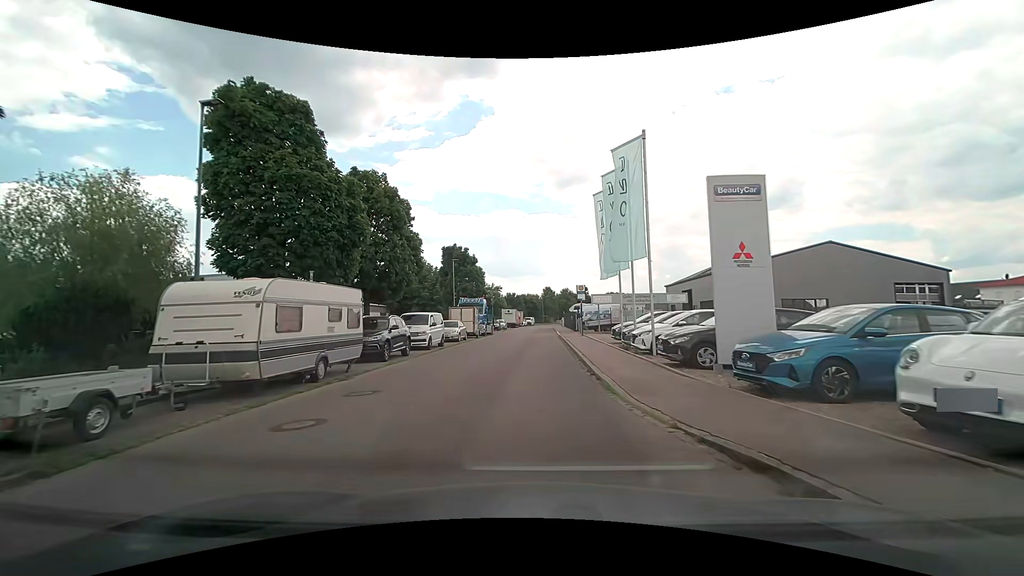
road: residential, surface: asphalt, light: Day
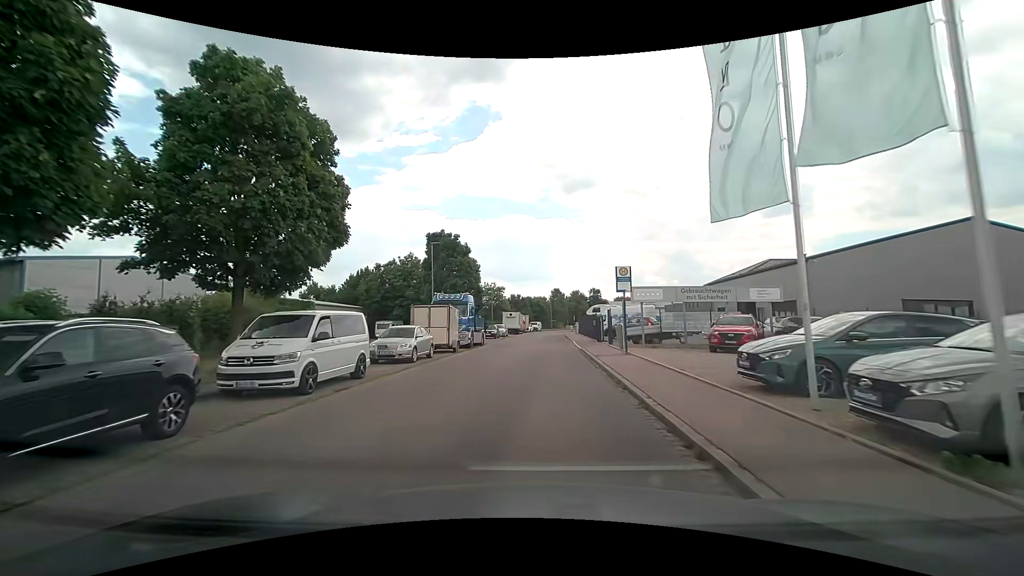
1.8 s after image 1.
(0.0, +14.2) m; -1°
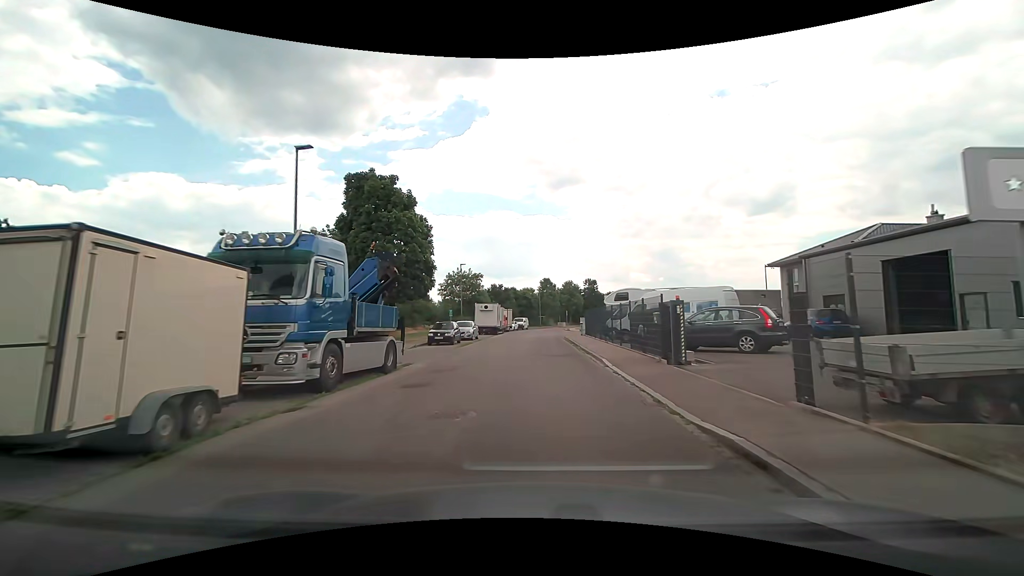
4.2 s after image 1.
(+0.2, +20.6) m; +2°
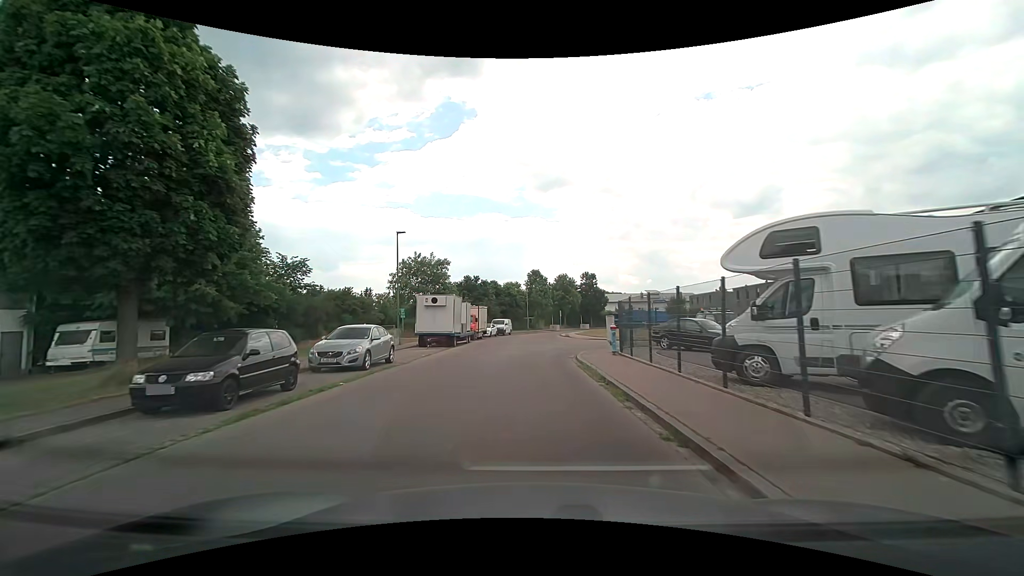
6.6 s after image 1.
(+0.4, +21.3) m; +1°
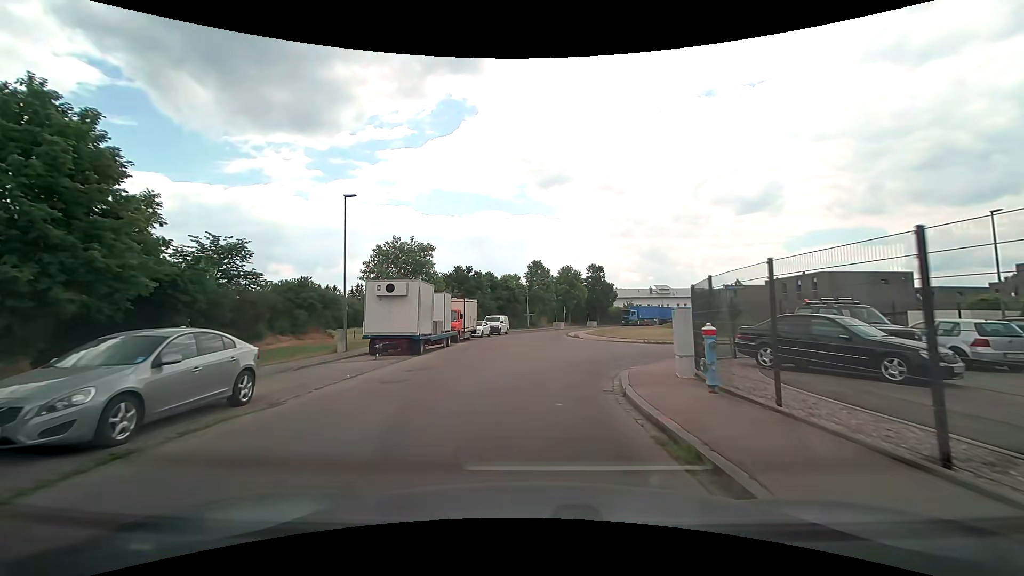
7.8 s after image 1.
(+0.1, +9.6) m; +1°
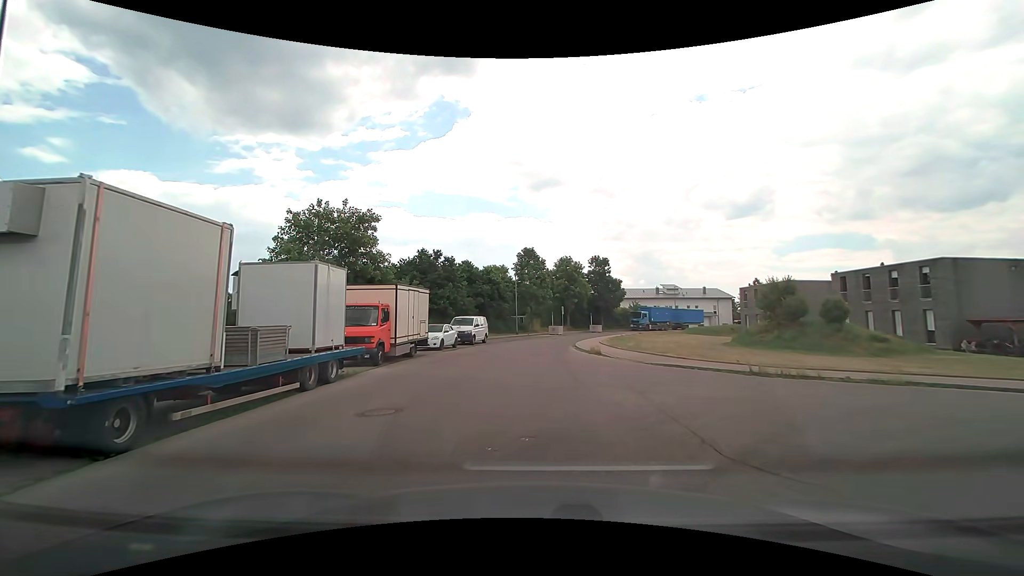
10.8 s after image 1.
(-0.1, +15.7) m; 0°
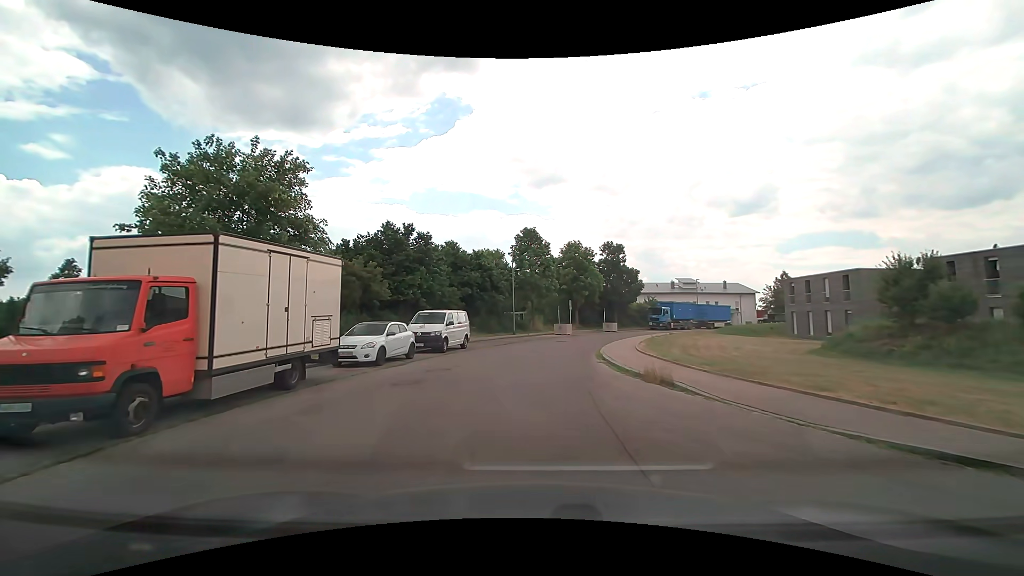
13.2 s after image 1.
(0.0, +11.5) m; -1°
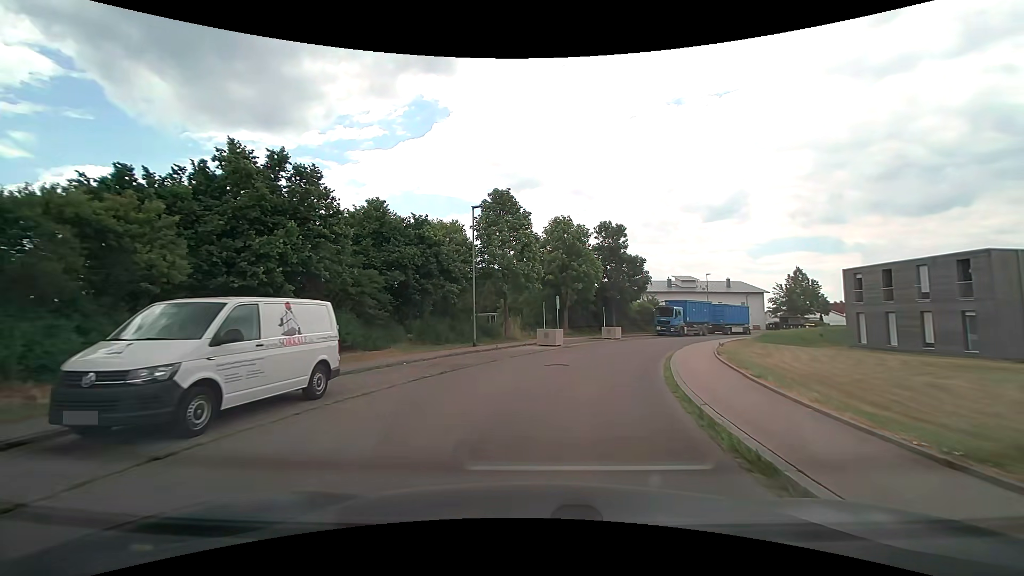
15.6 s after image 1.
(+0.2, +15.8) m; +3°
(0, +10) (+2, +20) (+5, +29) (+10, +38) (+15, +47) (+21, +55) (+28, +62) (+35, +69) (+44, +74) (+52, +79) m
